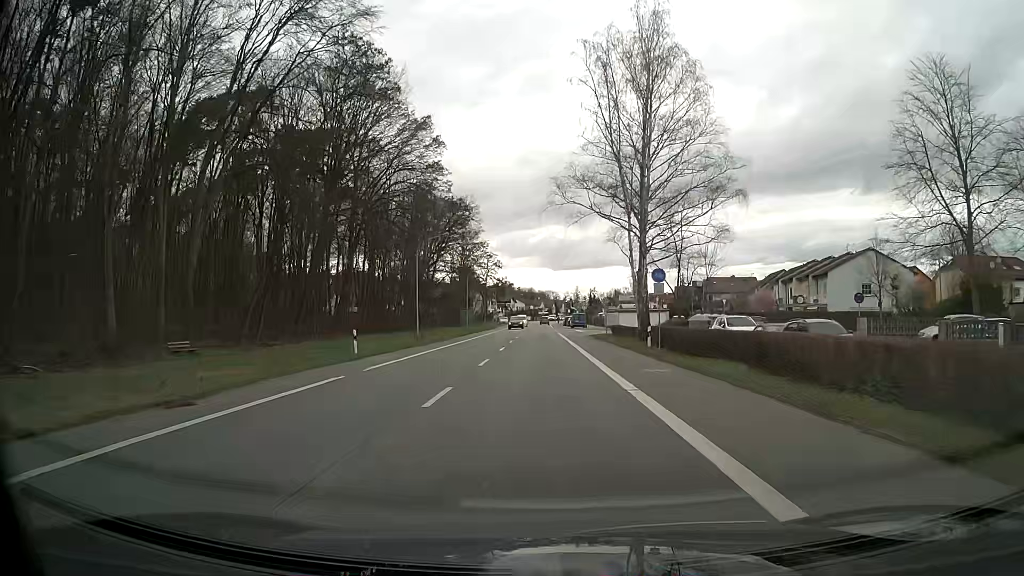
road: primary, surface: asphalt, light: Day
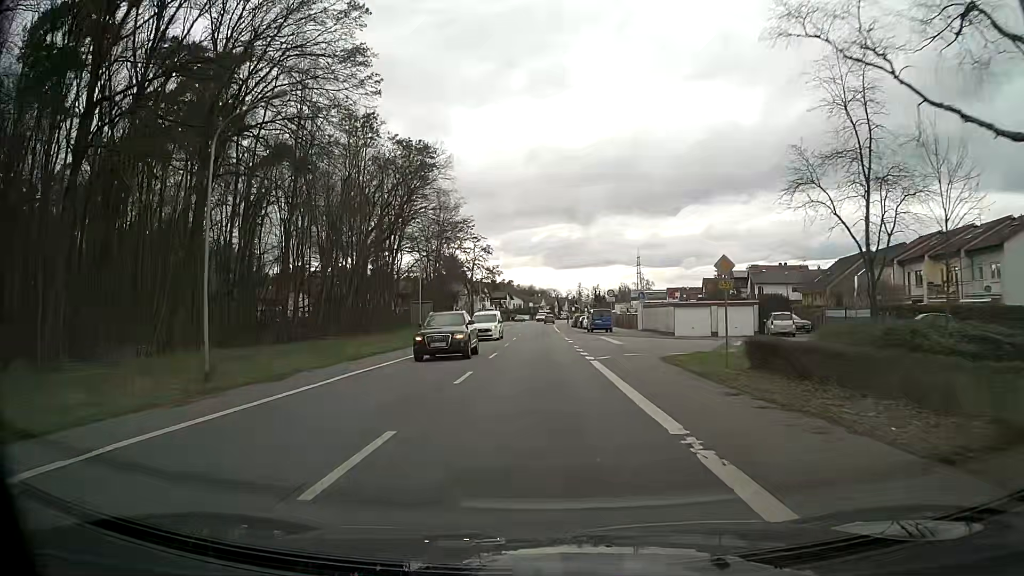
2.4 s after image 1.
(-0.1, +32.1) m; 0°
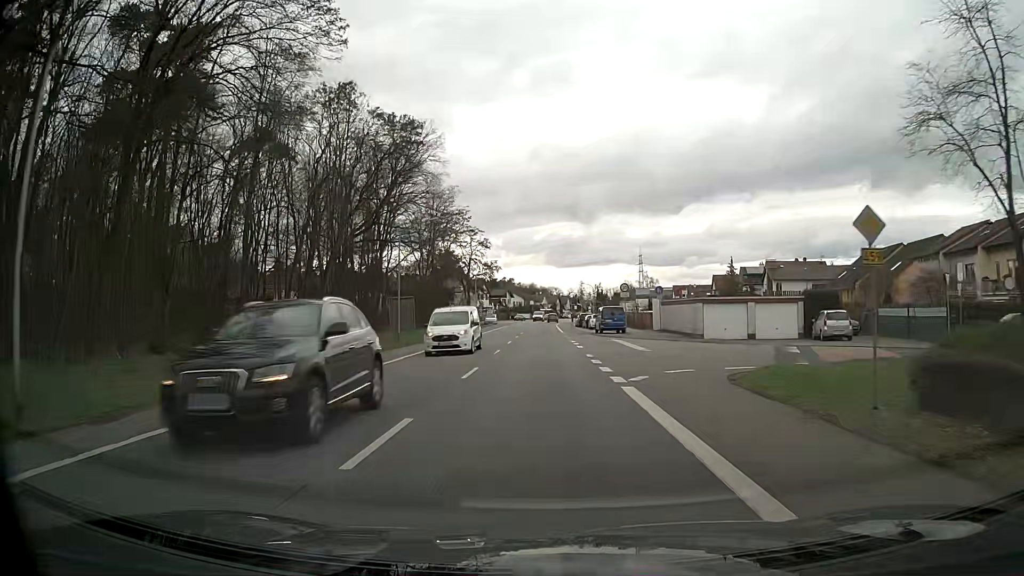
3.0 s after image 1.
(0.0, +8.0) m; -1°
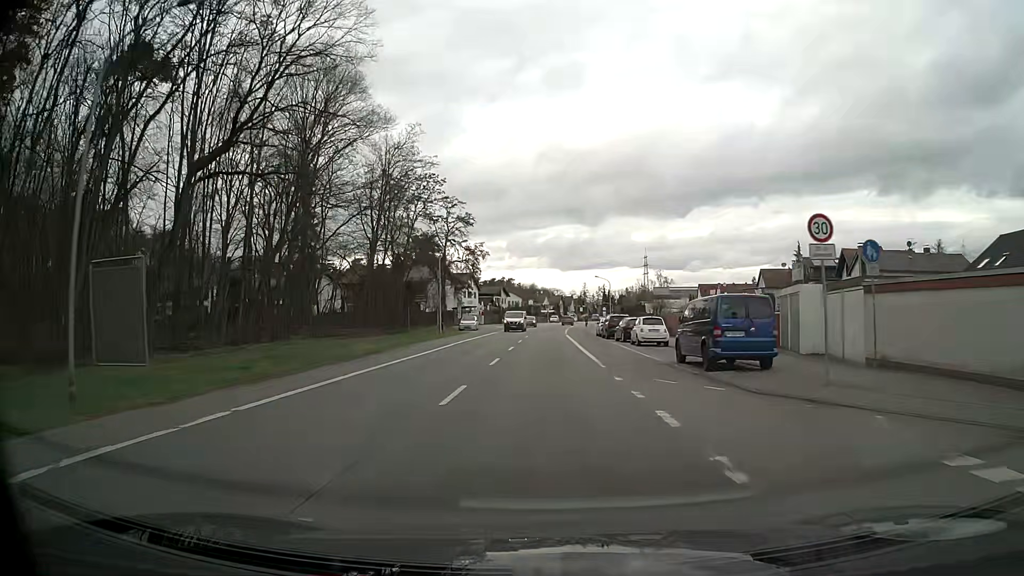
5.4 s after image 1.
(0.0, +31.6) m; 0°
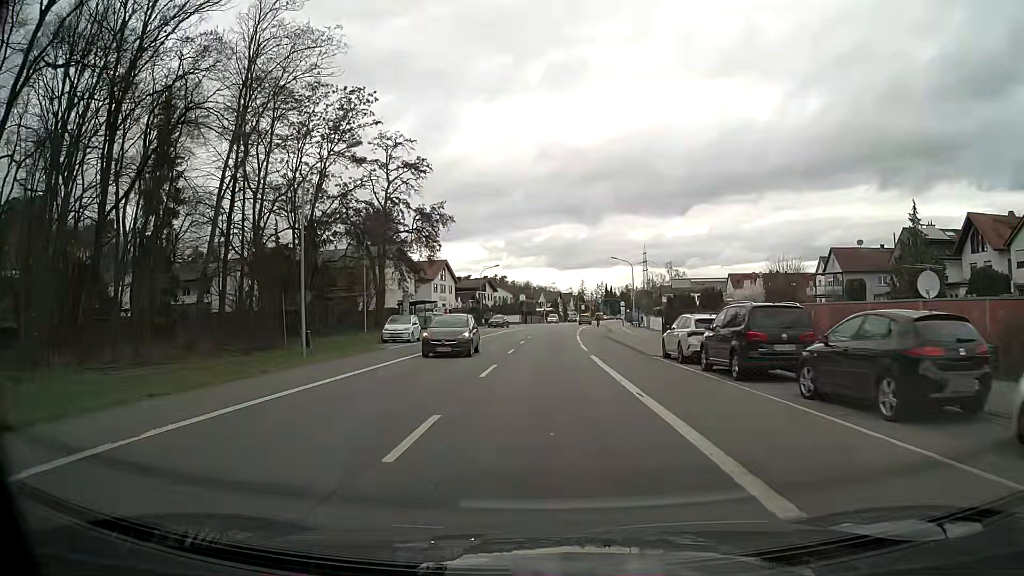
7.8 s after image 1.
(+0.1, +31.2) m; 0°
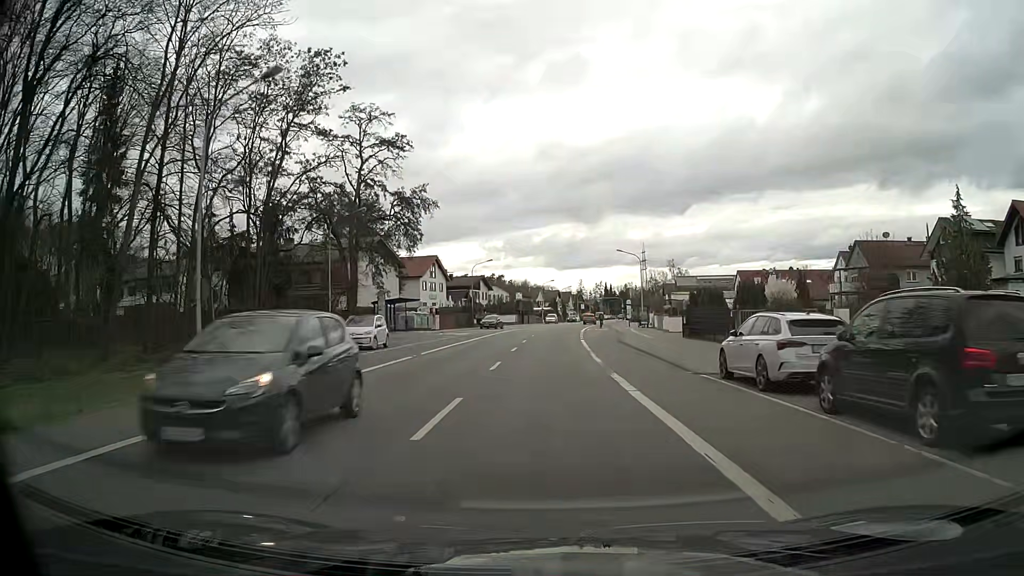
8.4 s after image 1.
(0.0, +7.8) m; 0°
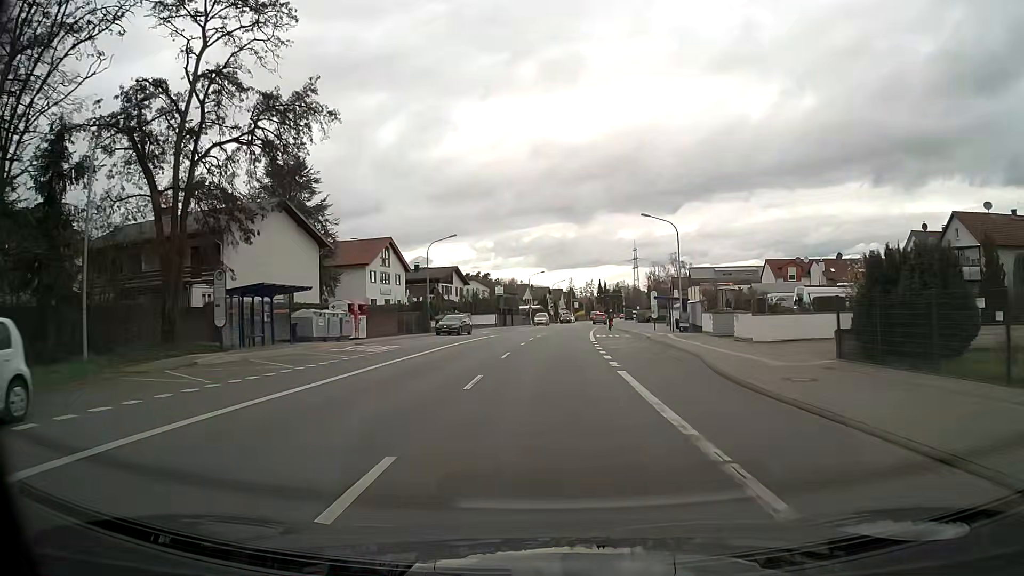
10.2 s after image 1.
(+0.1, +23.2) m; +1°
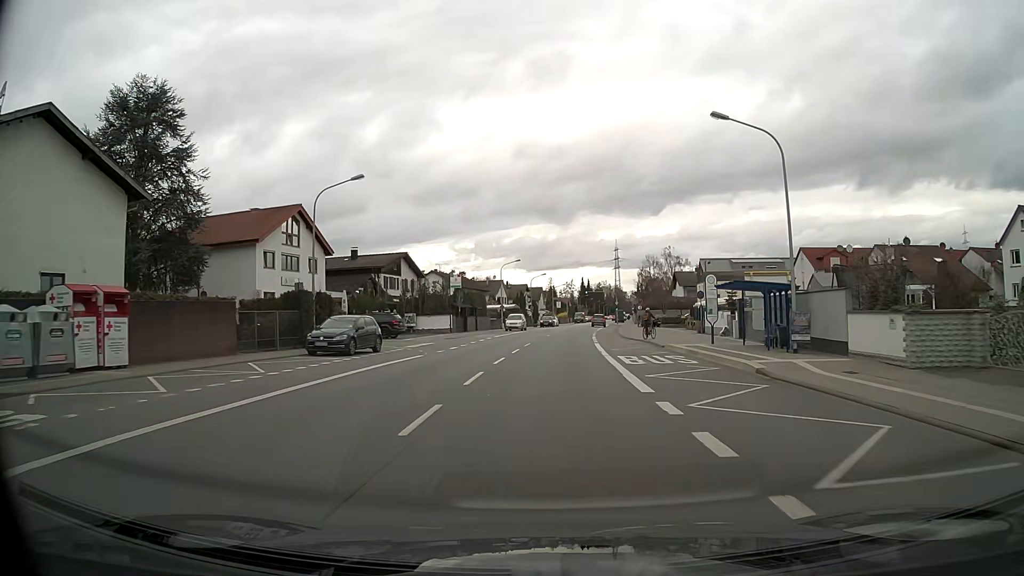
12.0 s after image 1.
(+0.4, +22.9) m; +2°
(0, +10) (0, +20) (+1, +30) (+1, +40) (+2, +50) (+3, +60) (+4, +70) (+5, +80) (+6, +90) (+7, +100) m
